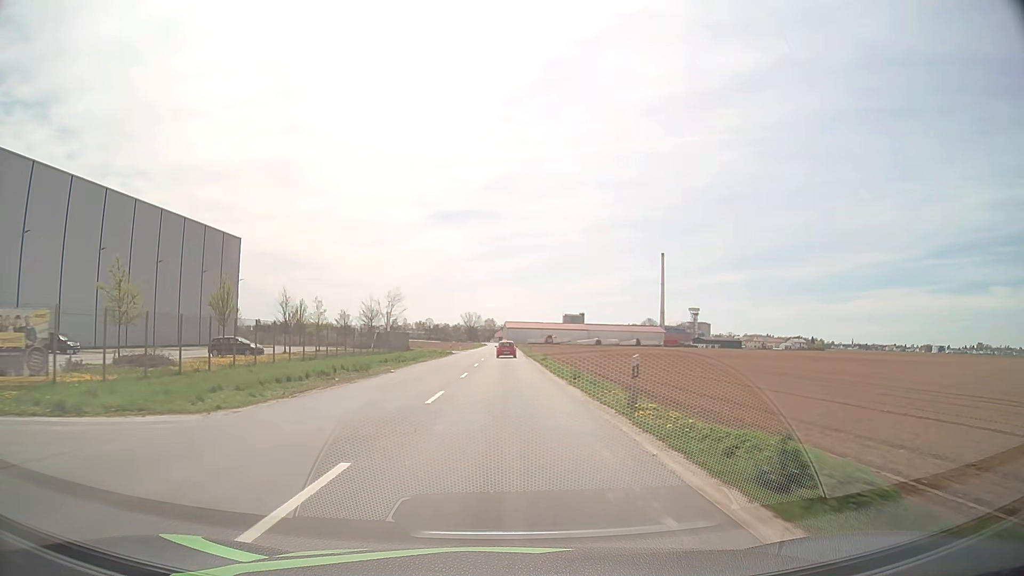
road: tertiary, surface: asphalt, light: Day
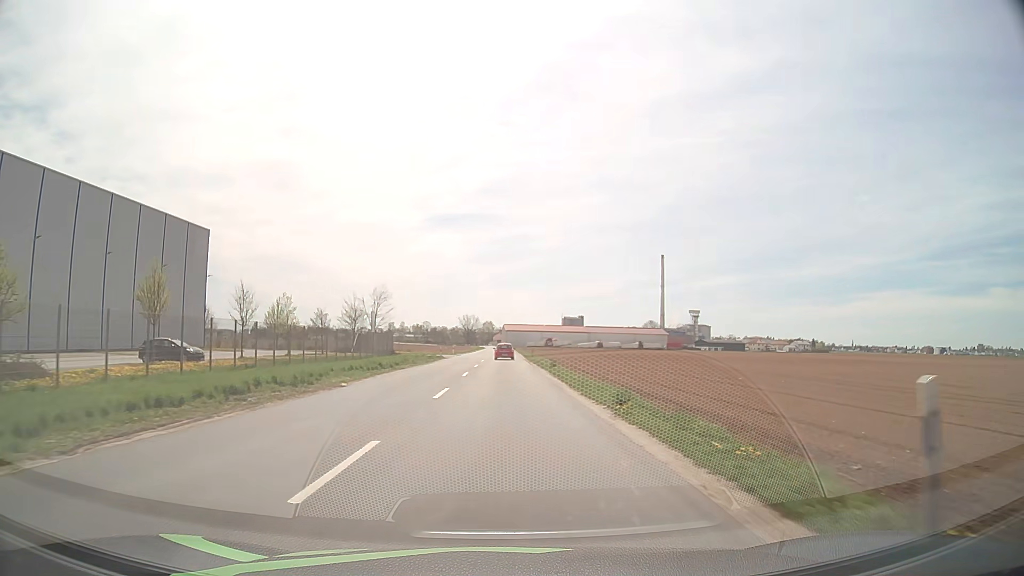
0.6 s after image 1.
(0.0, +10.0) m; 0°
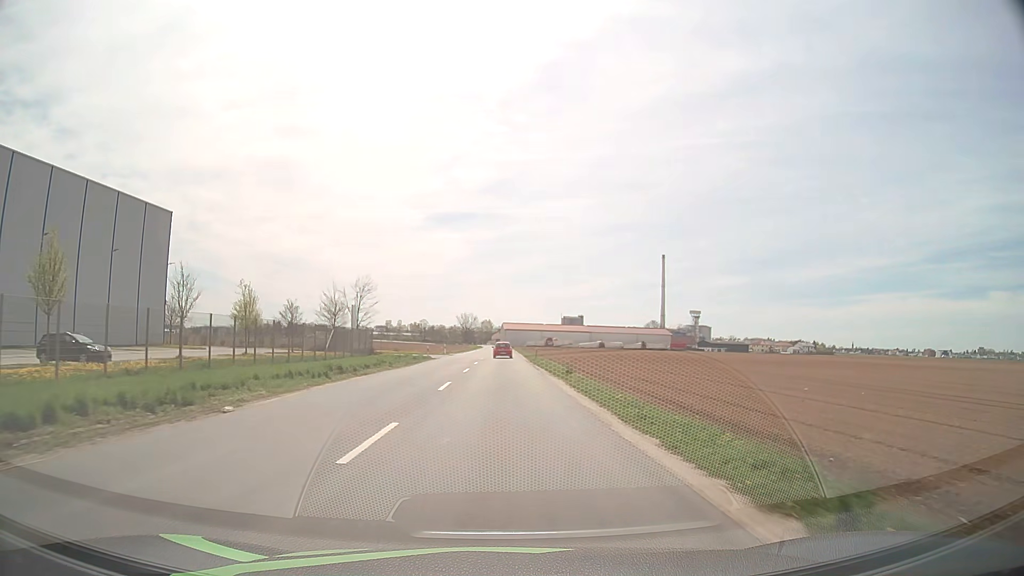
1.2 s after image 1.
(0.0, +10.2) m; 0°
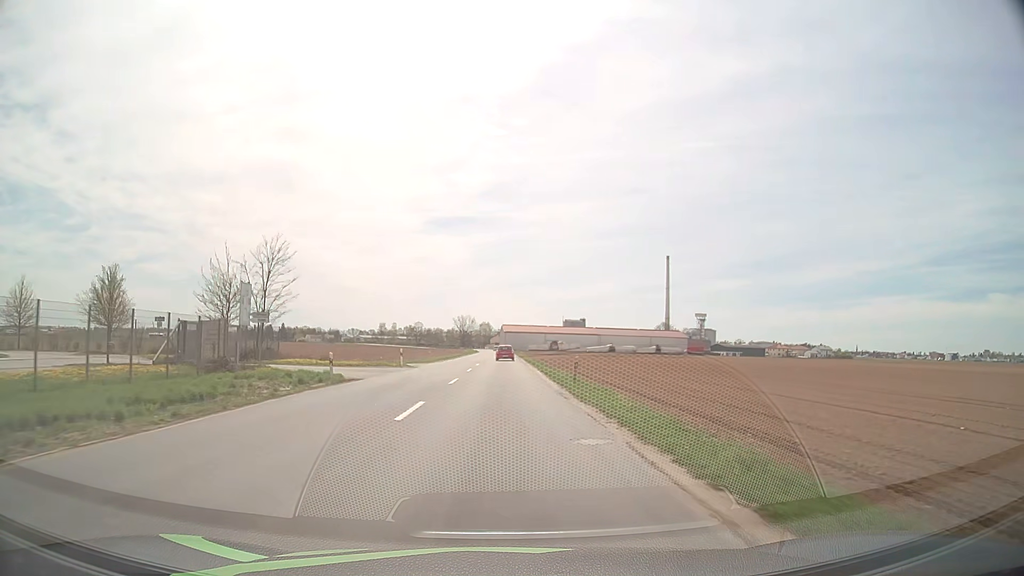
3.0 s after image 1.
(+0.1, +31.5) m; 0°
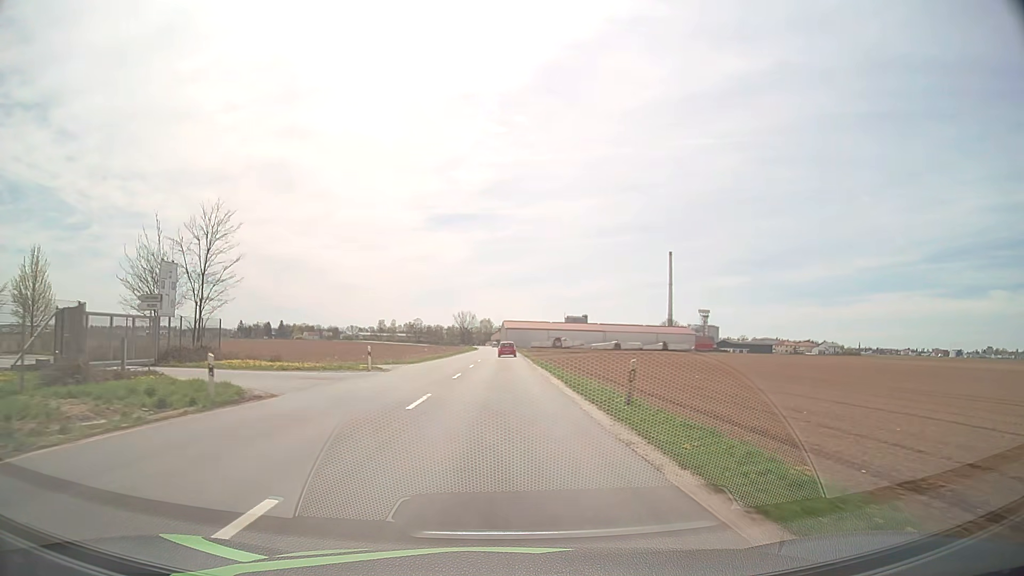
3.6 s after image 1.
(0.0, +10.8) m; 0°
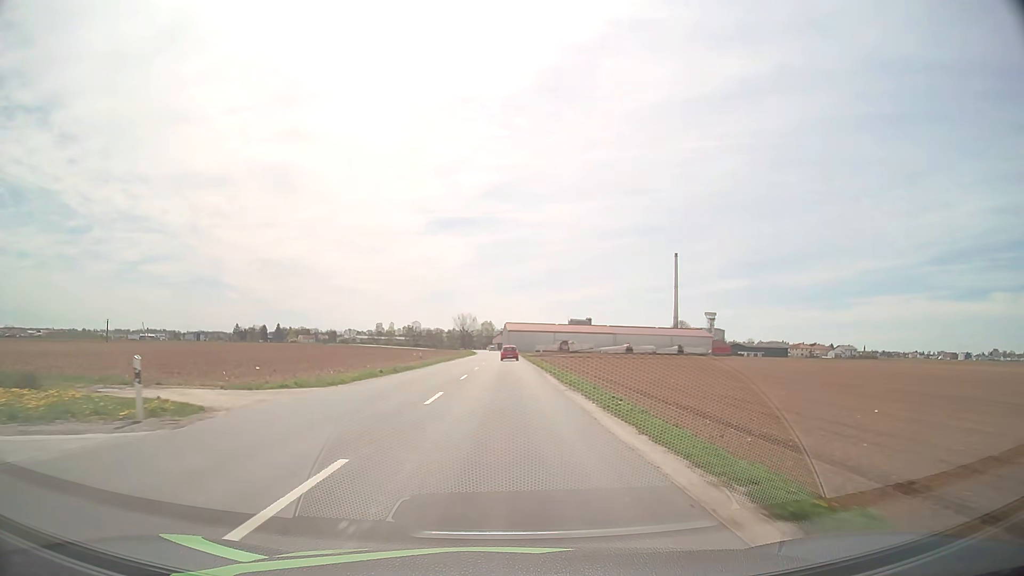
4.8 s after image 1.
(0.0, +21.7) m; 0°
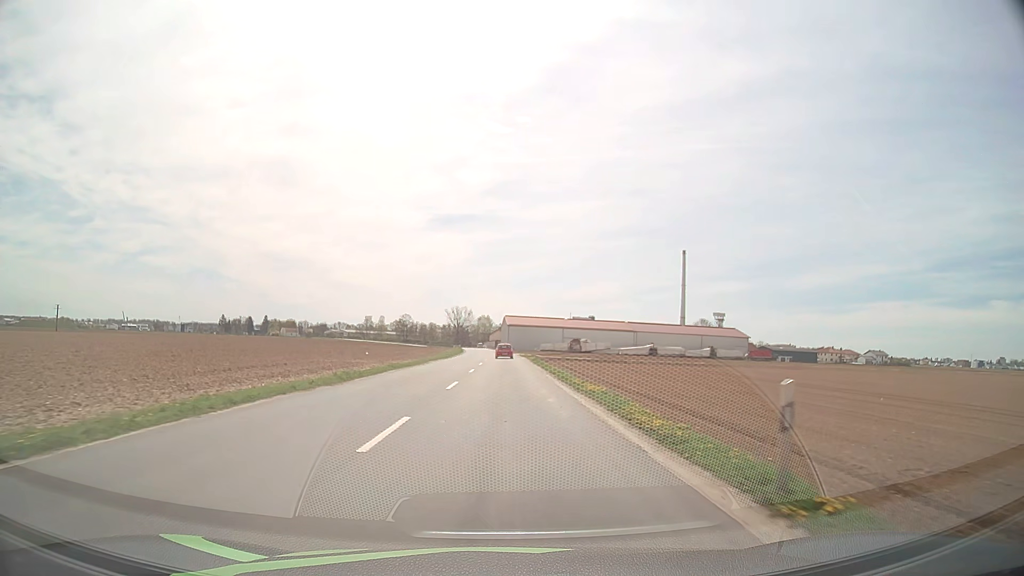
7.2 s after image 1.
(0.0, +43.8) m; 0°
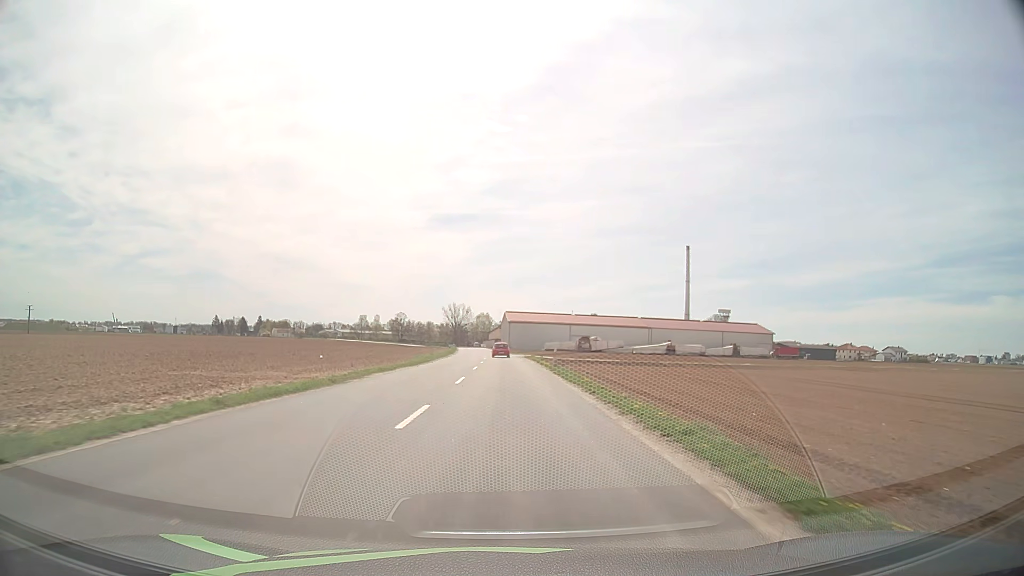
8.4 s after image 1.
(0.0, +22.1) m; 0°
(0, +10) (0, +20) (0, +30) (0, +40) (0, +50) (0, +60) (-1, +70) (-1, +80) (-1, +90) (-2, +100) m
